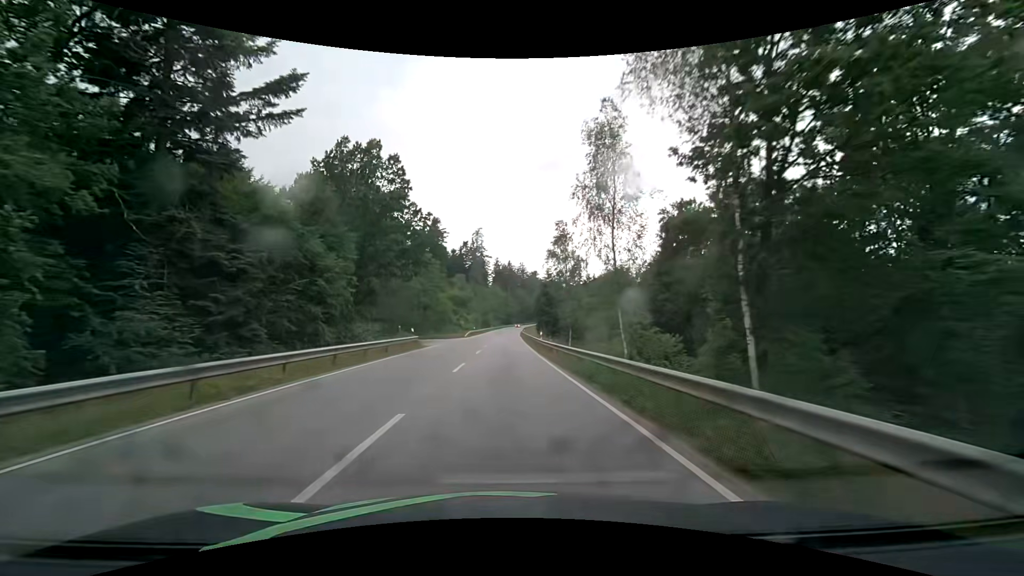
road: secondary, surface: asphalt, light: Day
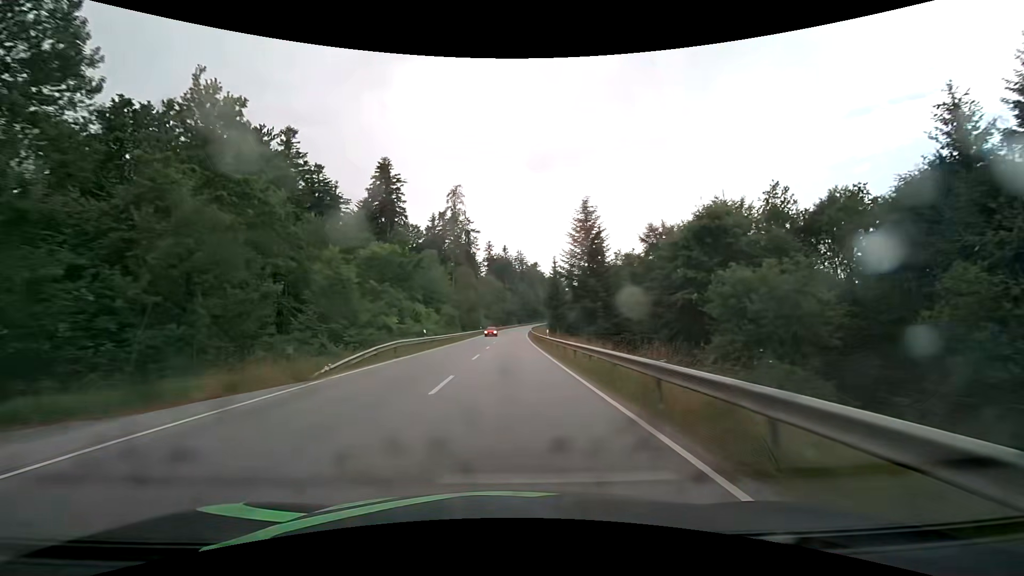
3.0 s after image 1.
(+0.1, +53.5) m; 0°
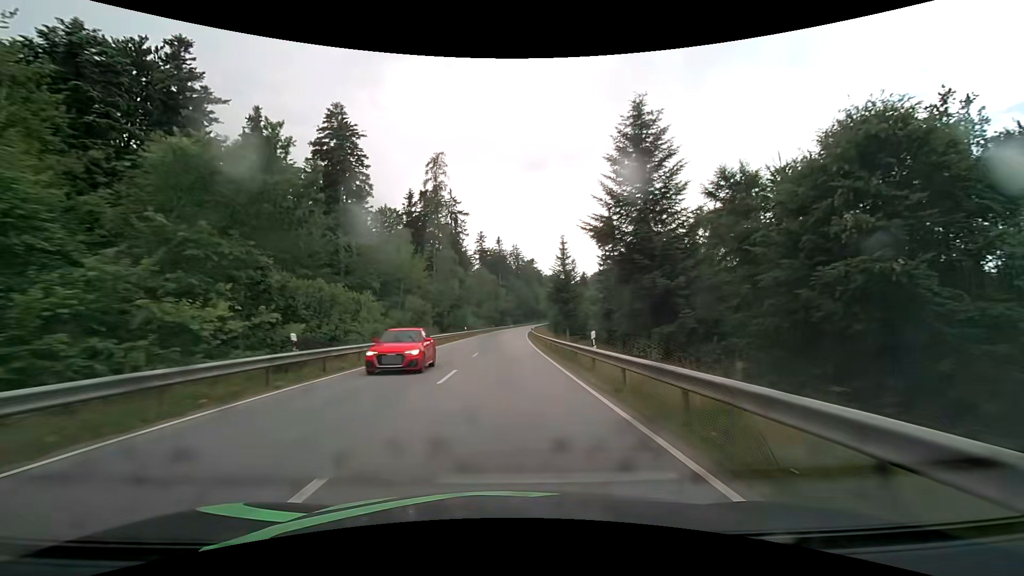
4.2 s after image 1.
(+0.1, +21.9) m; +1°
(0, +10) (0, +20) (0, +30) (0, +40) (0, +50) (+1, +60) (+1, +70) (+1, +80) (+2, +90) (+2, +100) m
